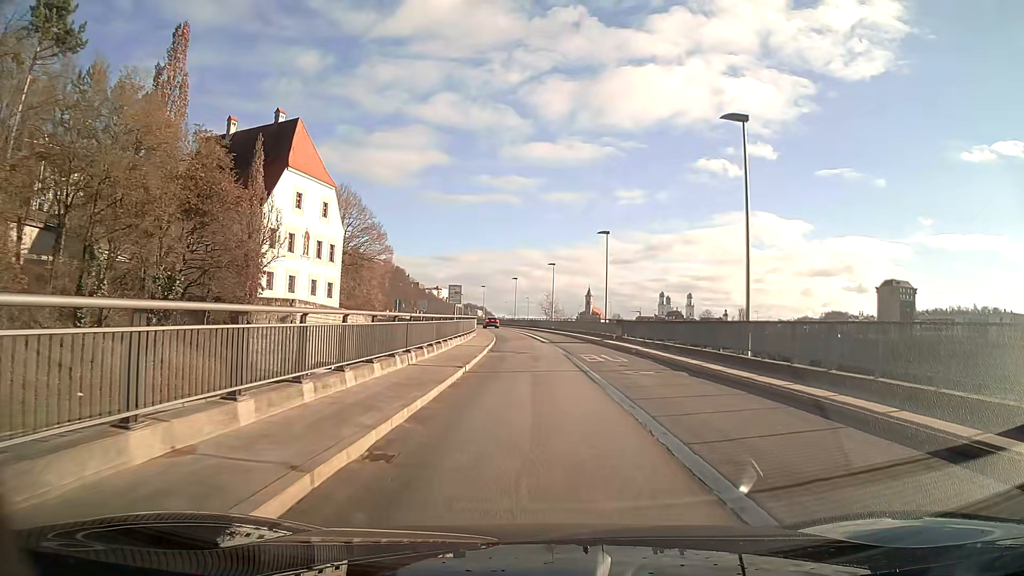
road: primary_link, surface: asphalt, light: Day
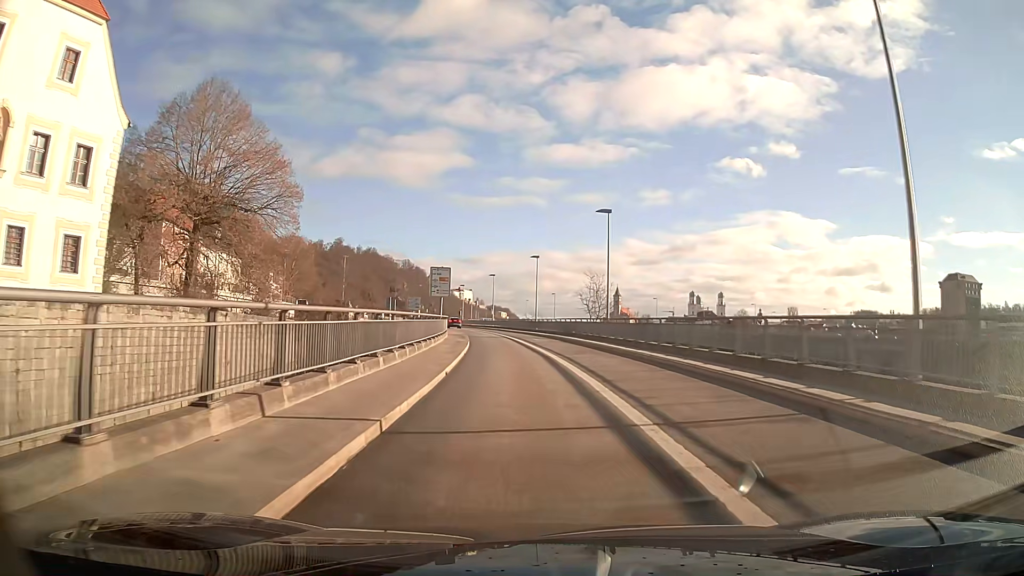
(-0.6, +39.9) m; -2°
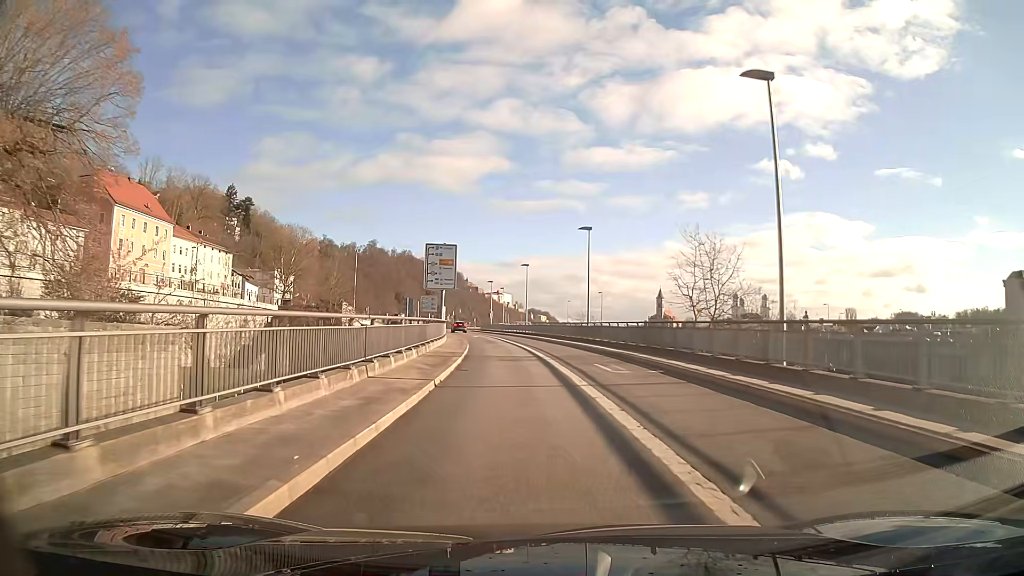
(-0.7, +24.0) m; -3°
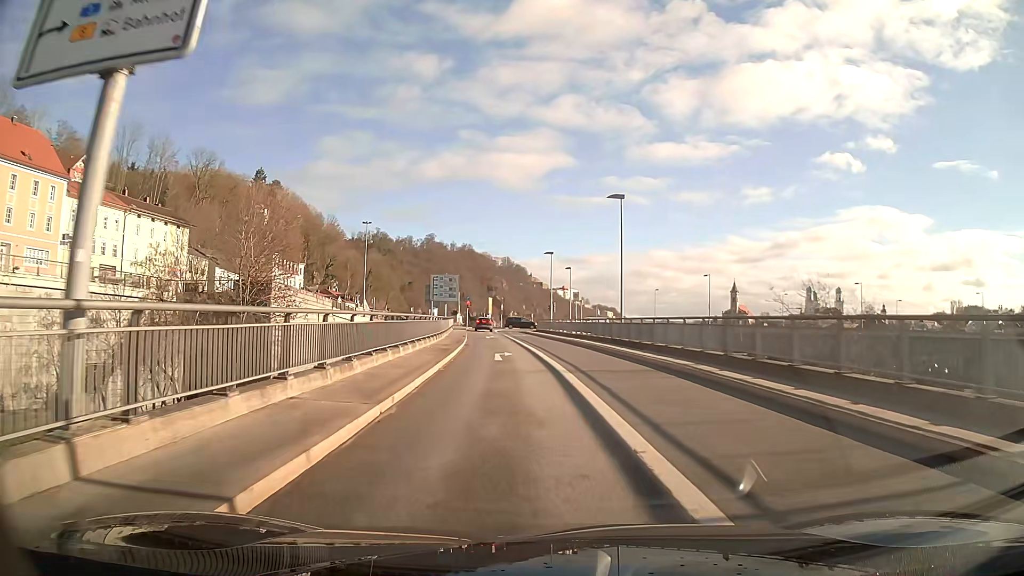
(-1.9, +40.2) m; -6°
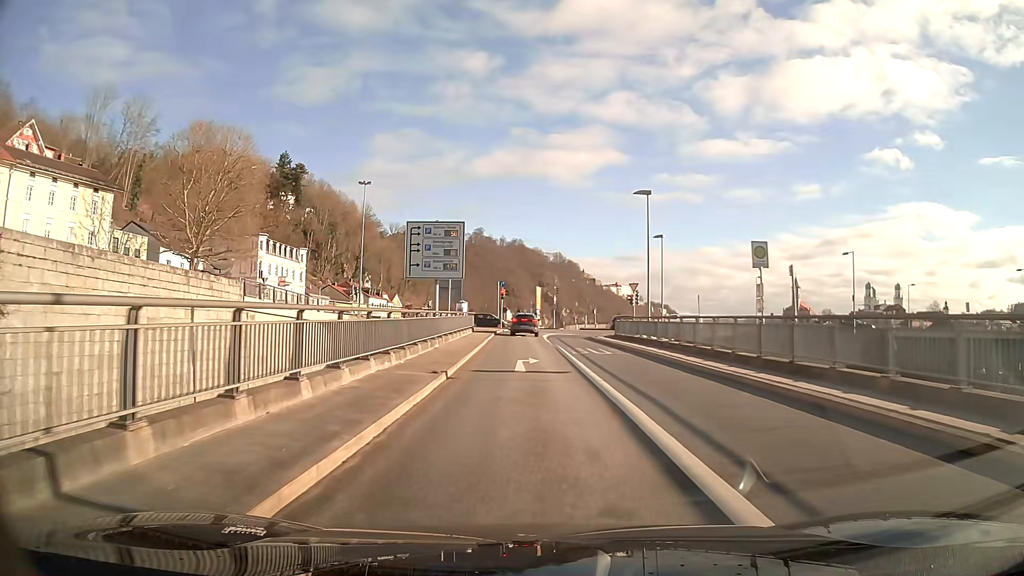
(-1.2, +30.7) m; -4°
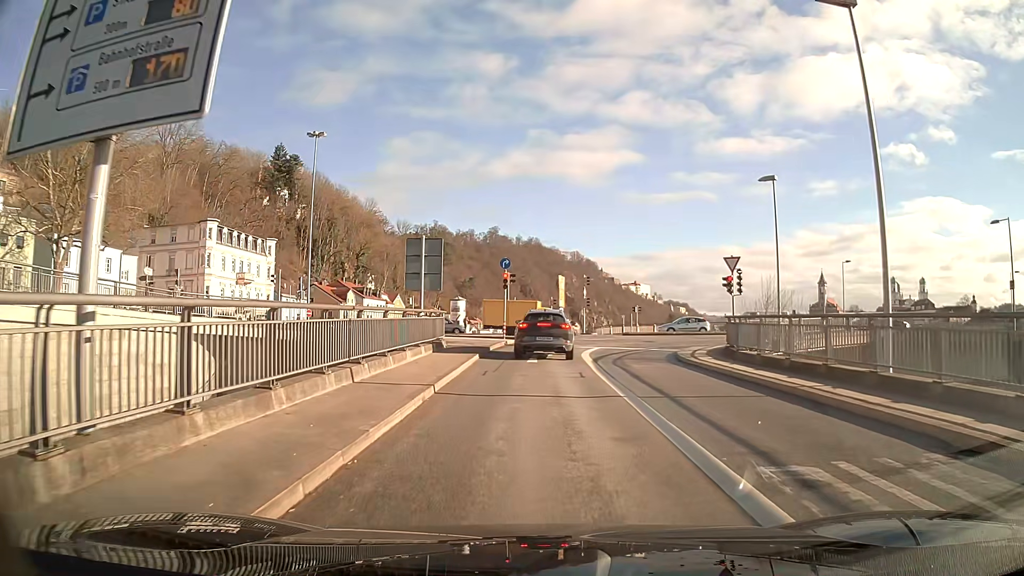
(-0.3, +22.4) m; -1°
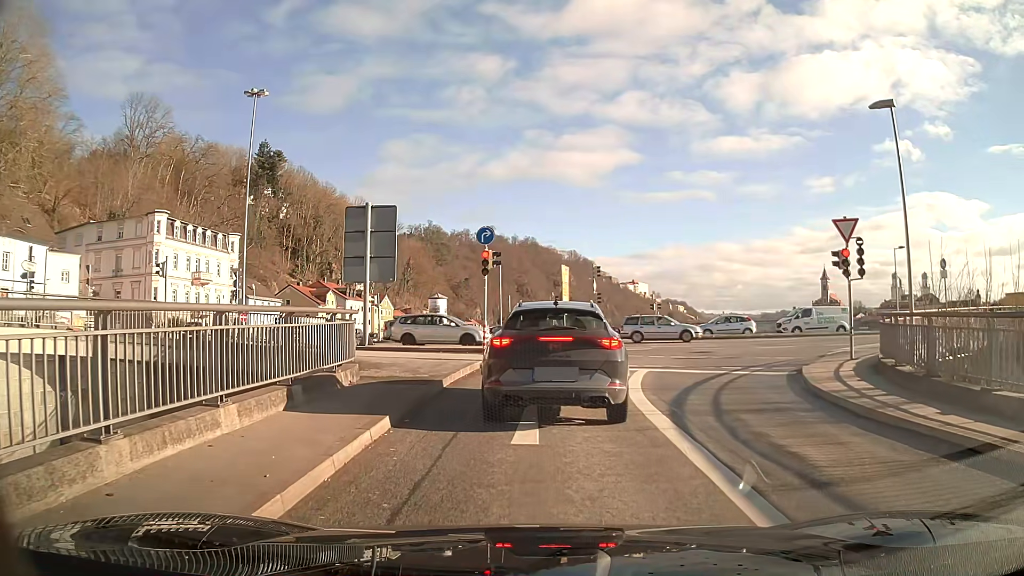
(0.0, +11.6) m; 0°
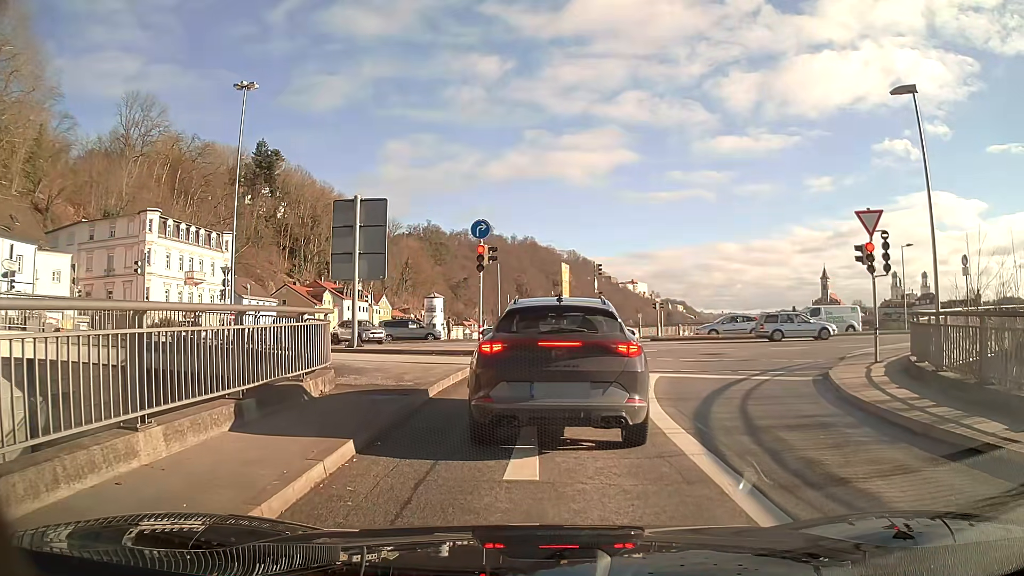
(0.0, +1.4) m; 0°
